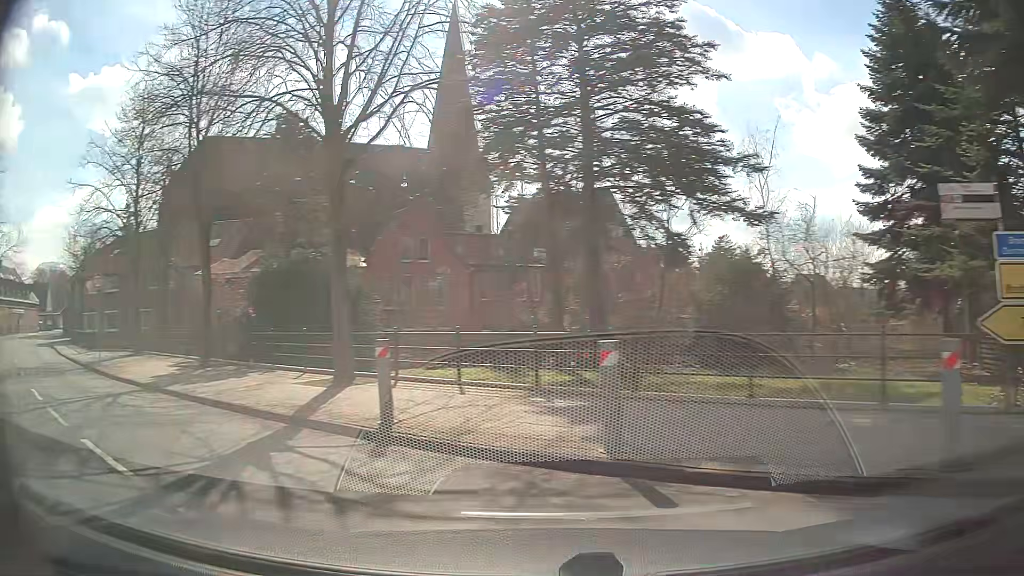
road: secondary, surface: asphalt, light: Day
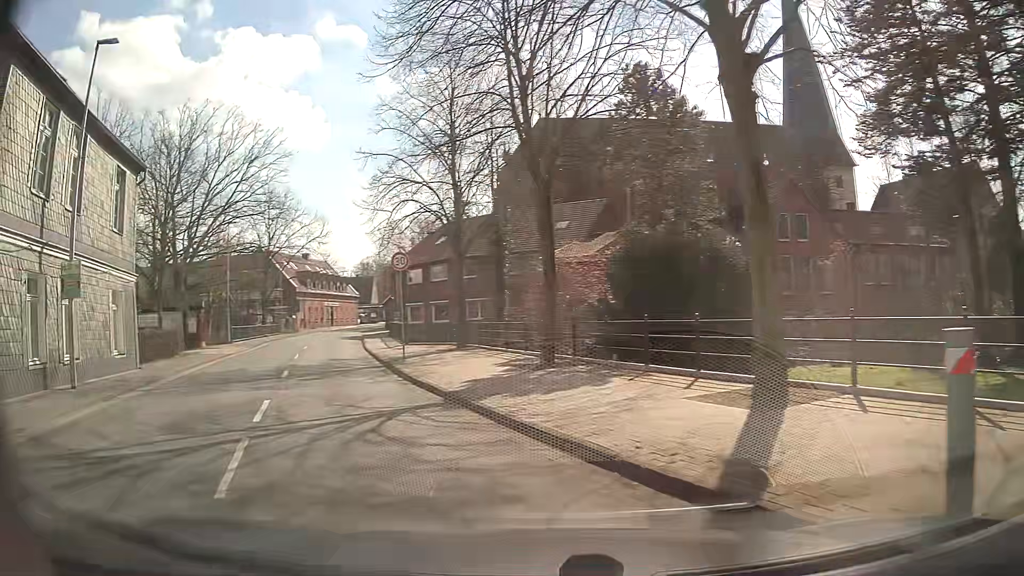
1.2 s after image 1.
(-1.8, +5.6) m; -32°
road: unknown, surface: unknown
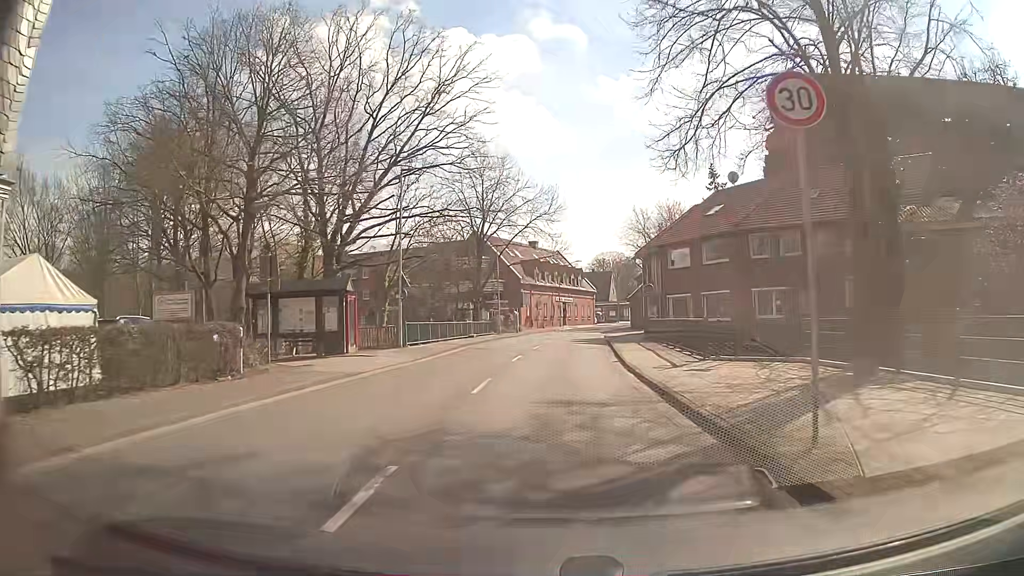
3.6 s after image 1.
(-4.4, +15.7) m; -20°
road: secondary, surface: asphalt
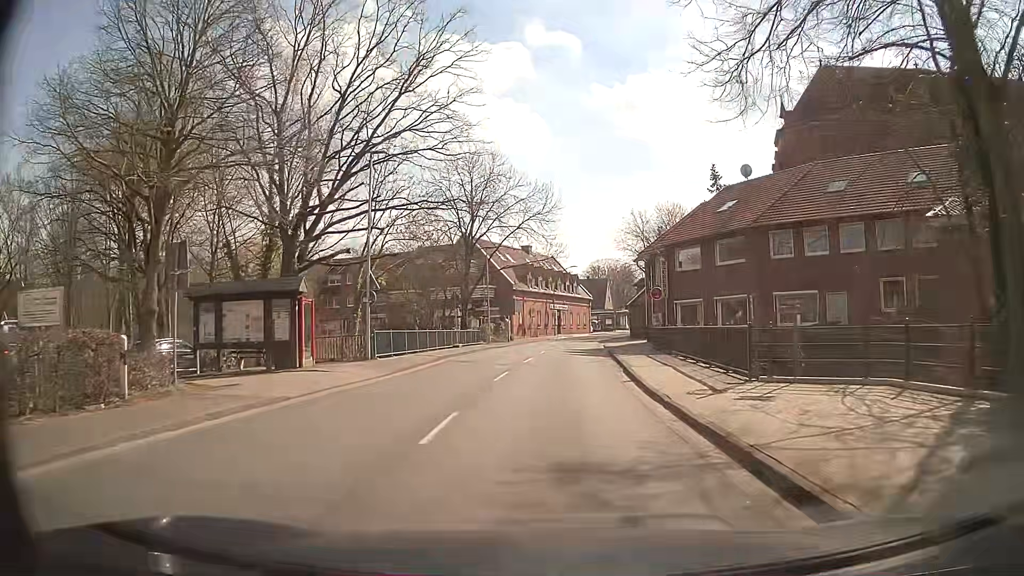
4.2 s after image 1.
(0.0, +4.7) m; 0°
